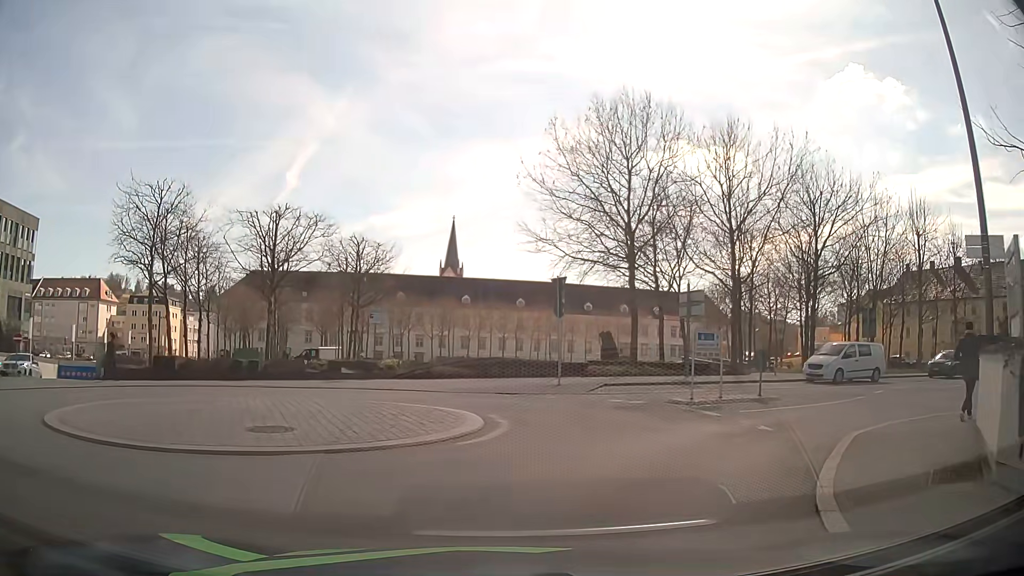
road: residential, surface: asphalt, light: Day
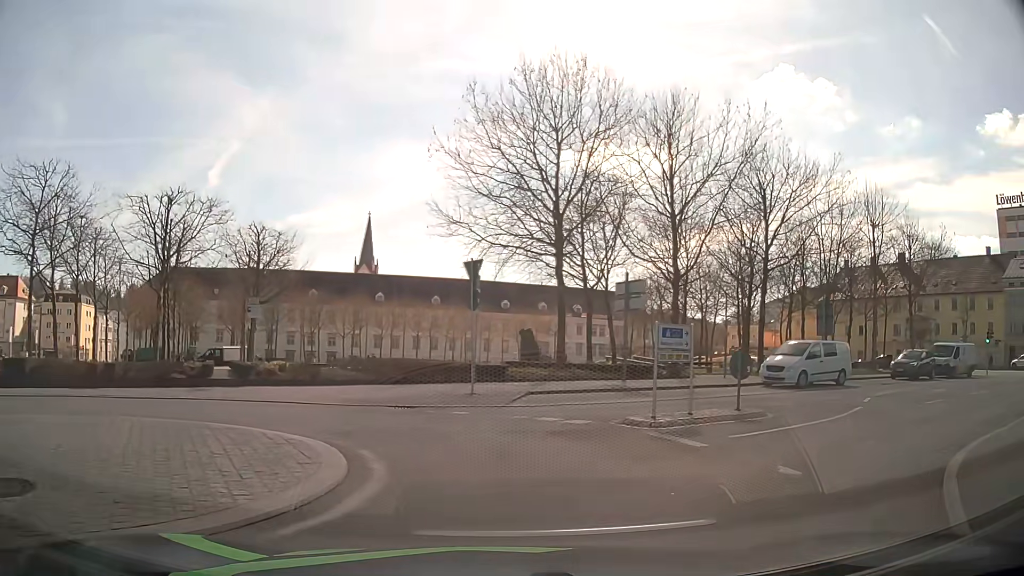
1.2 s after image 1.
(+0.2, +4.4) m; +7°
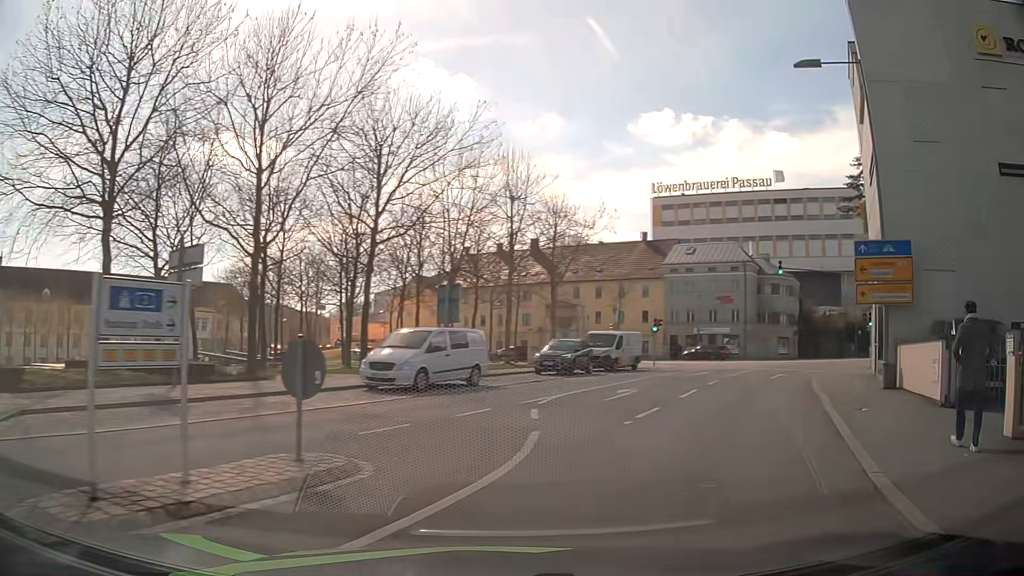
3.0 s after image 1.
(+1.9, +7.0) m; +34°
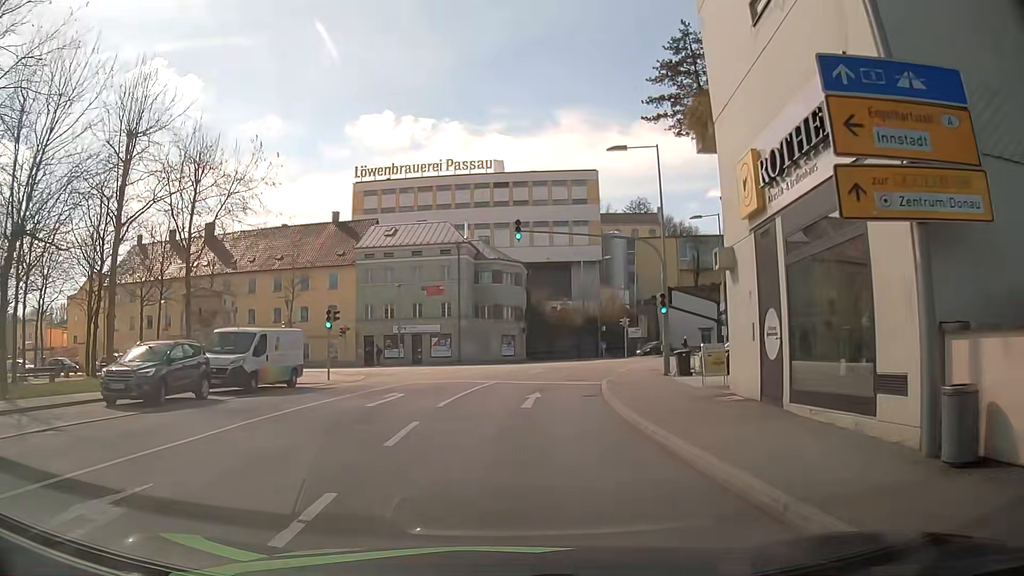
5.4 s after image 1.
(+3.8, +13.9) m; +25°
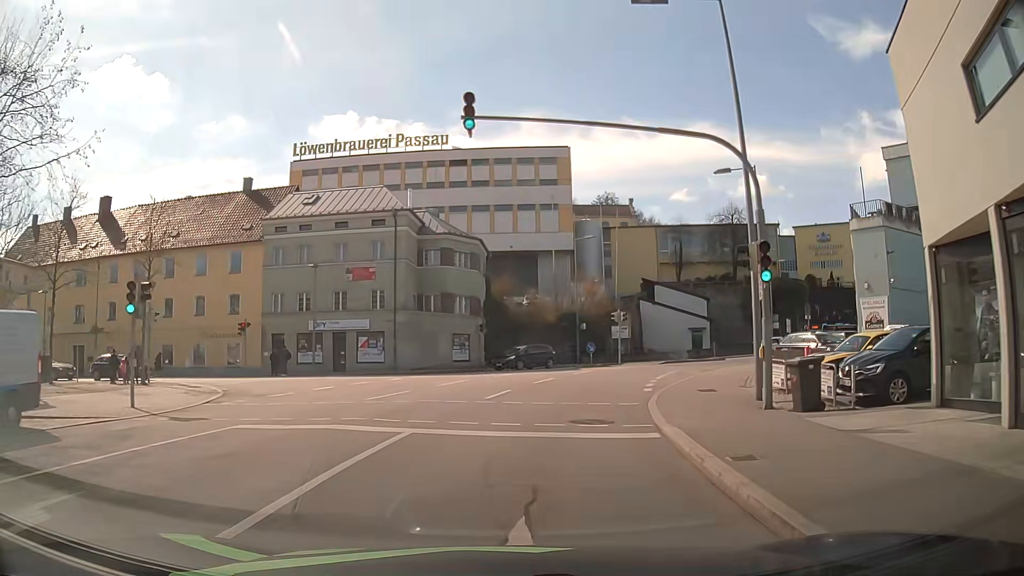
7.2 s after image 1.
(+0.2, +14.6) m; +2°
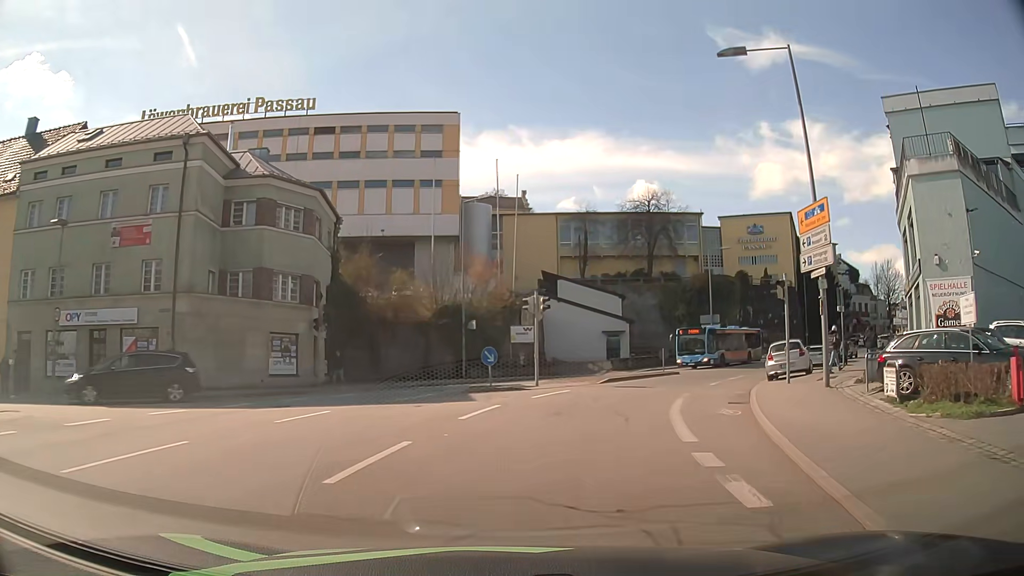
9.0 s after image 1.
(+1.3, +16.7) m; +10°
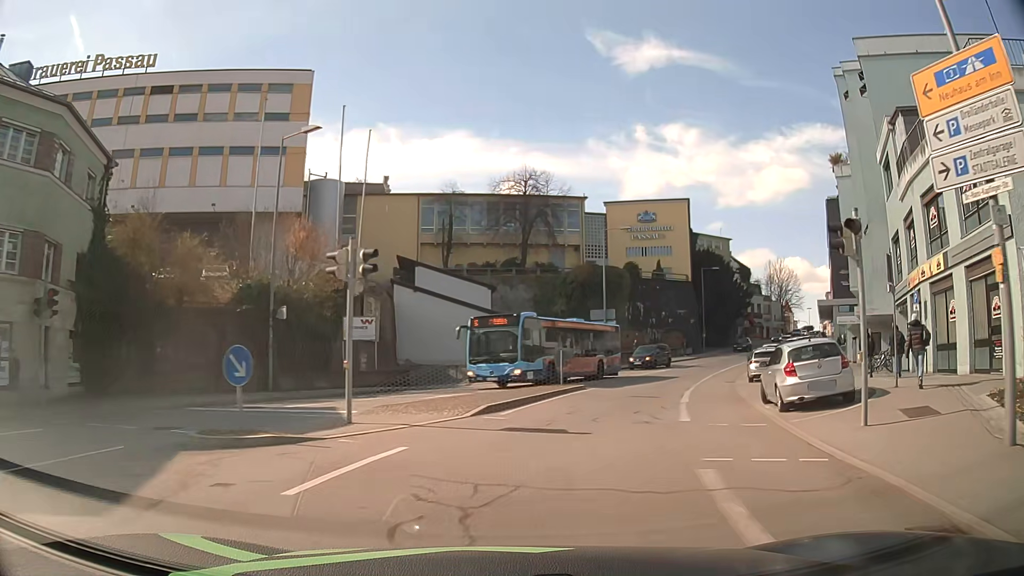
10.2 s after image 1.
(+1.1, +11.9) m; +11°
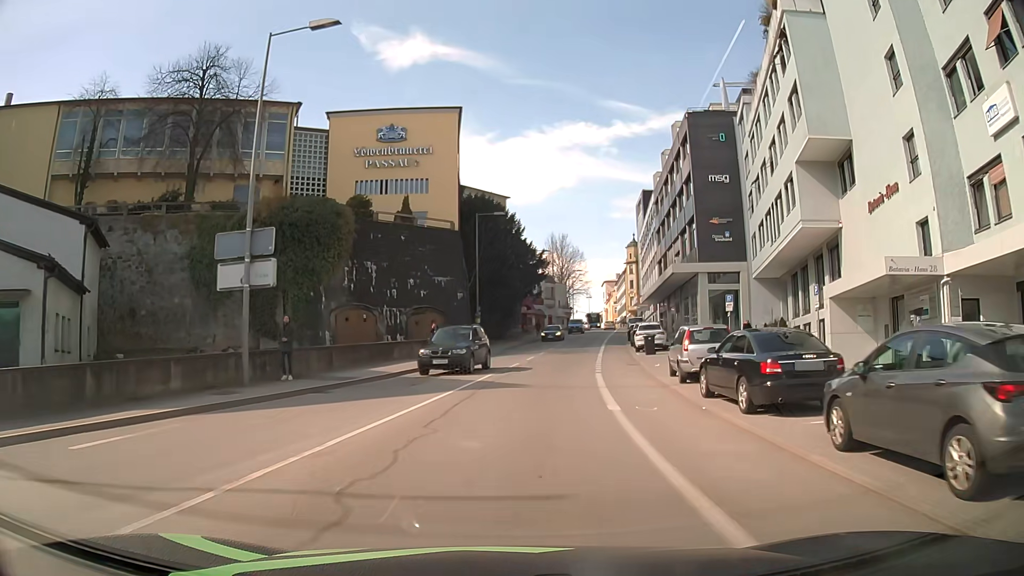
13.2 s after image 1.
(+7.1, +31.3) m; +21°
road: tertiary
(0, +10) (+1, +20) (+3, +30) (+4, +40) (+6, +50) (+7, +59) (+9, +69) (+10, +79) (+12, +89) (+14, +99) m
